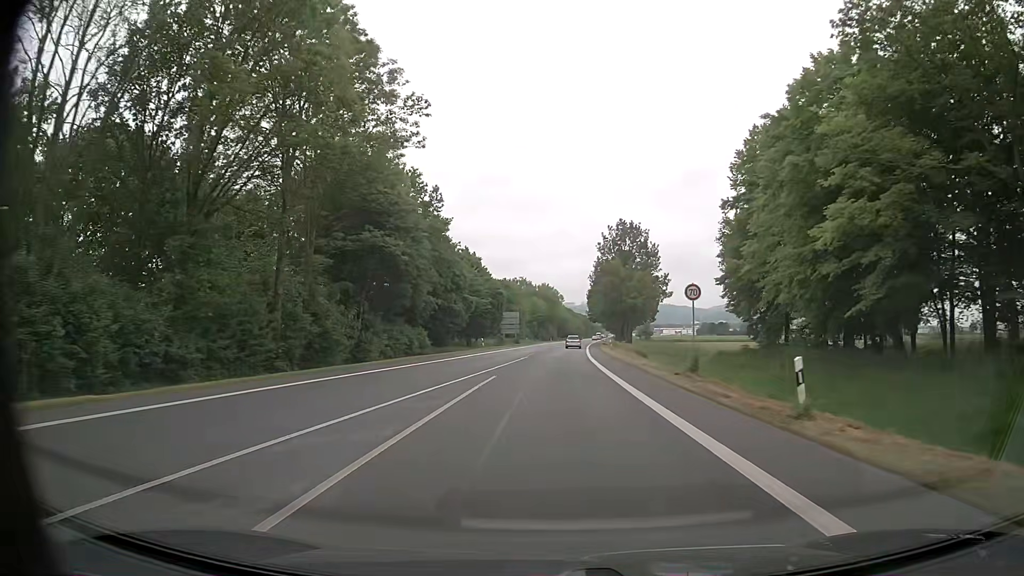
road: primary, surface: asphalt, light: Day
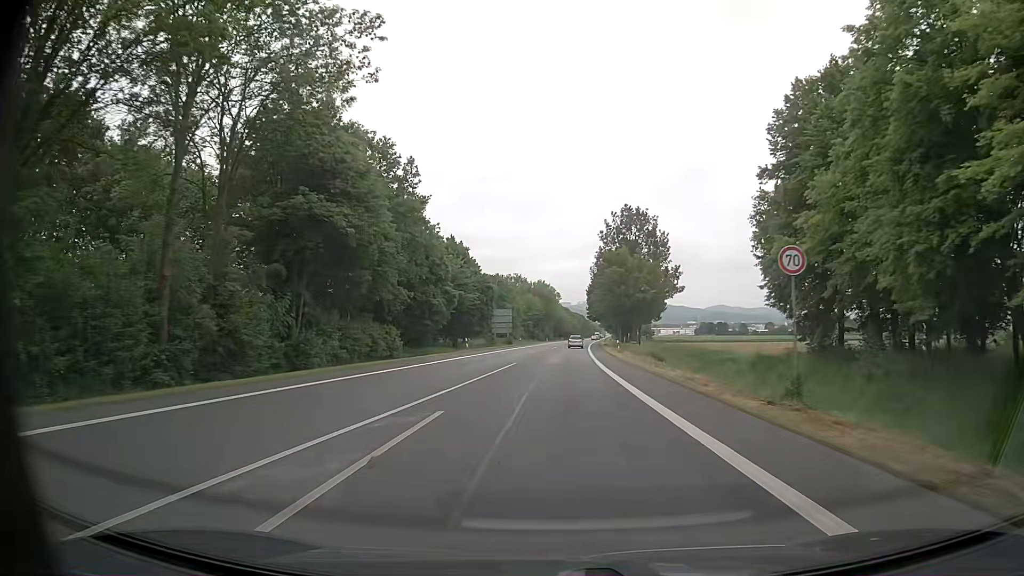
(0.0, +10.6) m; 0°
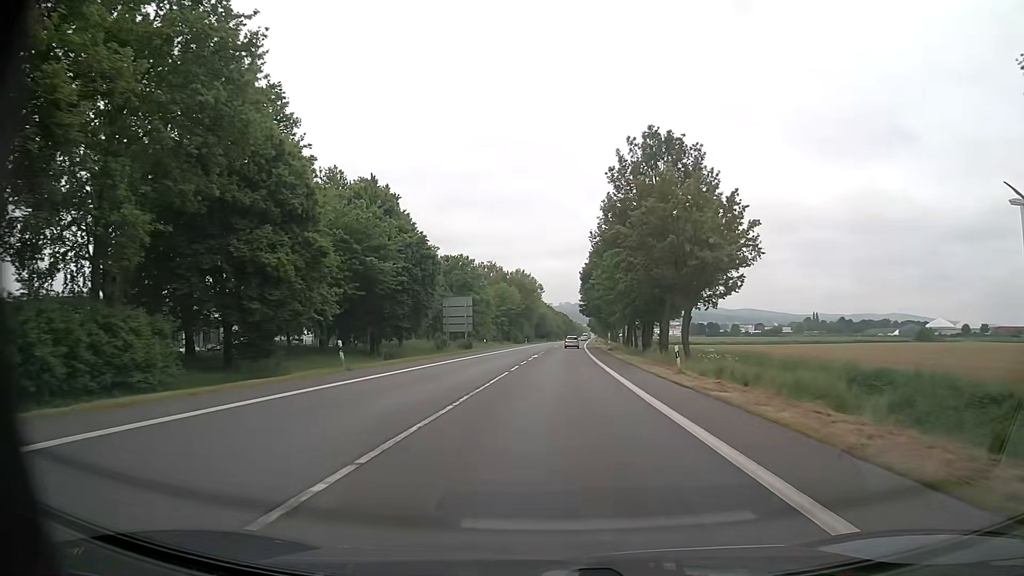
(+0.5, +32.5) m; +2°
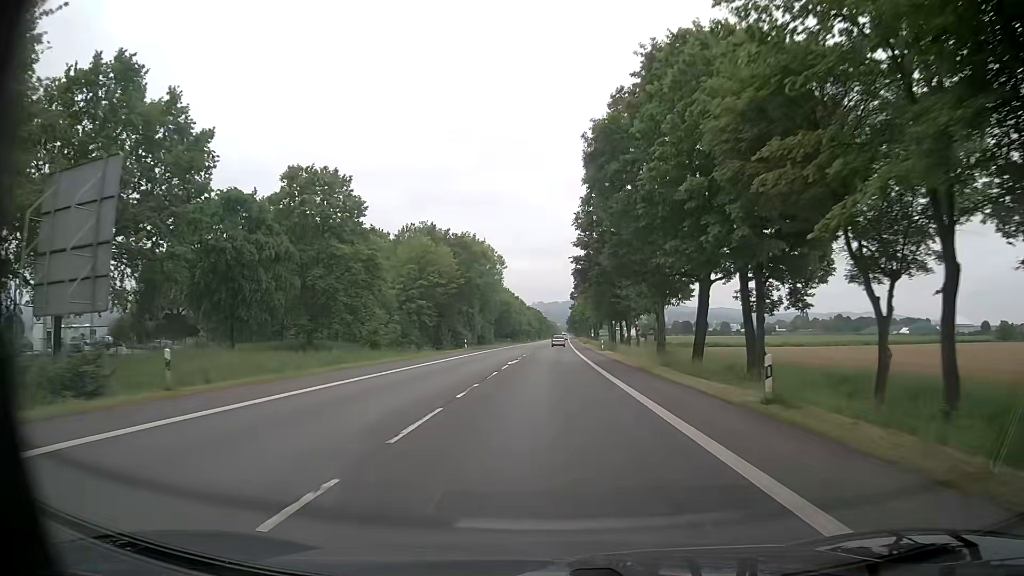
(+1.4, +55.1) m; +2°
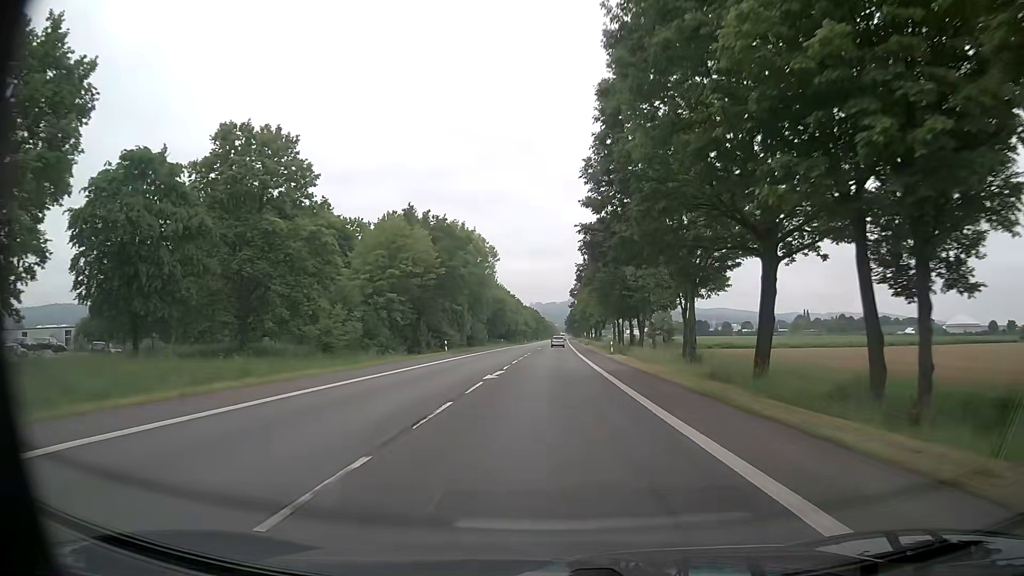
(0.0, +11.1) m; 0°
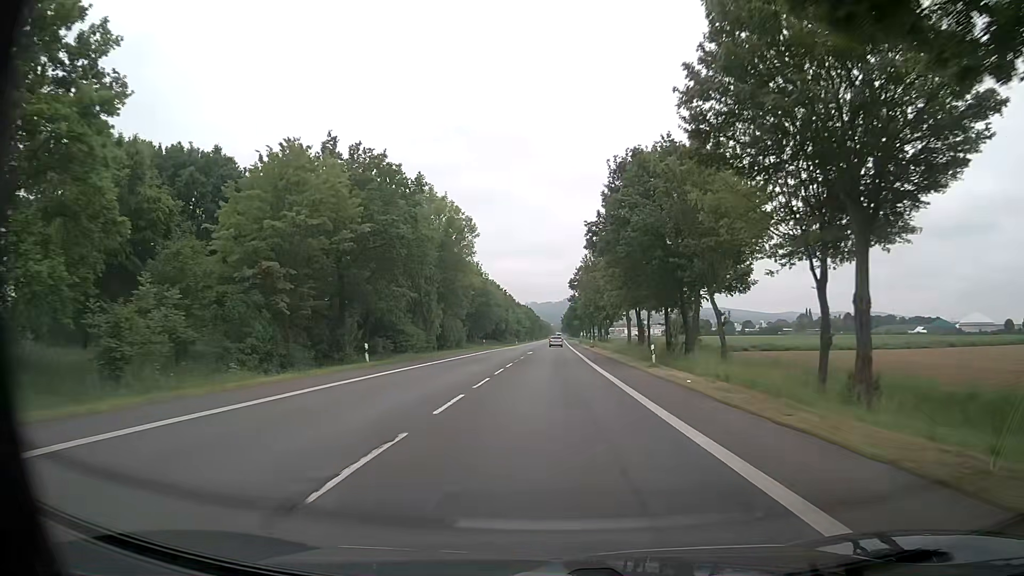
(+0.1, +22.3) m; +1°
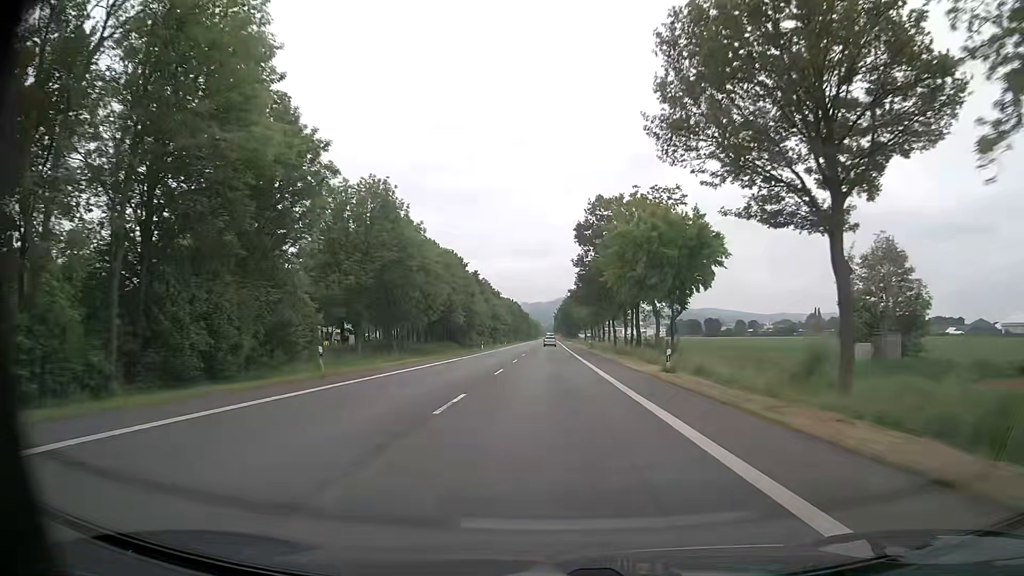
(+0.1, +56.2) m; +1°
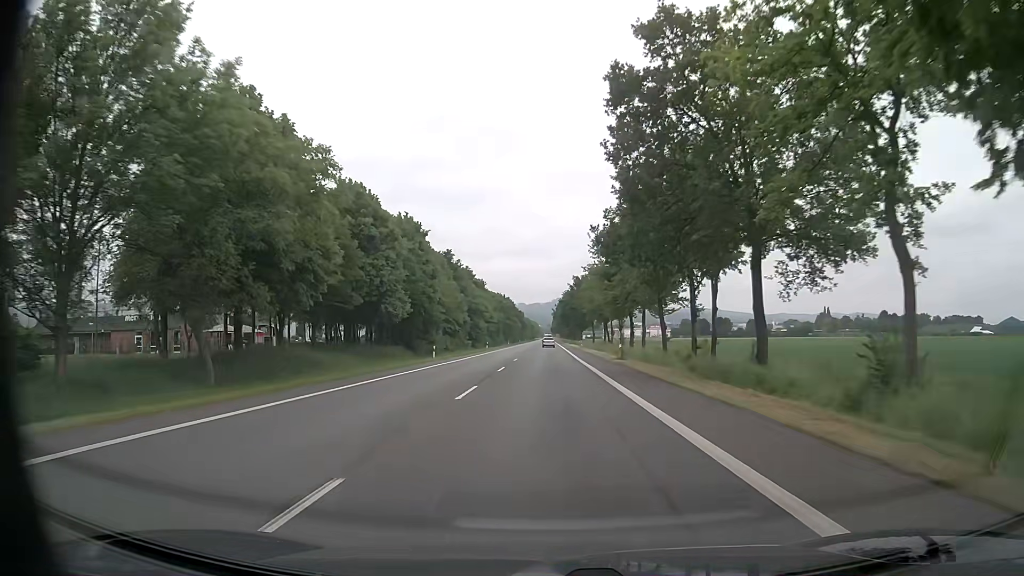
(0.0, +33.8) m; 0°
(0, +10) (0, +20) (0, +30) (0, +40) (0, +50) (0, +60) (0, +70) (0, +80) (0, +90) (0, +100) m
